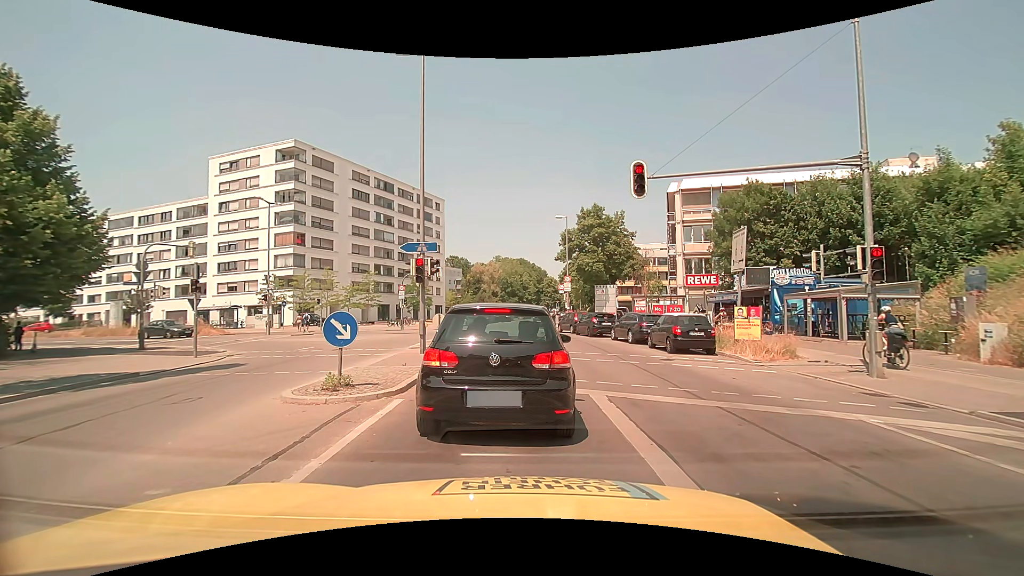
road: secondary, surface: asphalt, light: Day
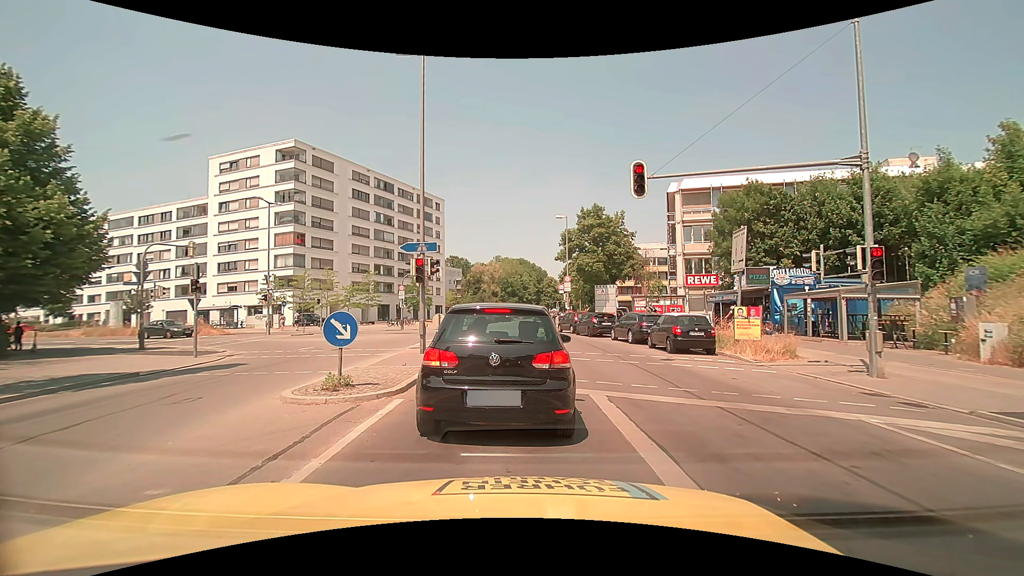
(0.0, 0.0) m; 0°
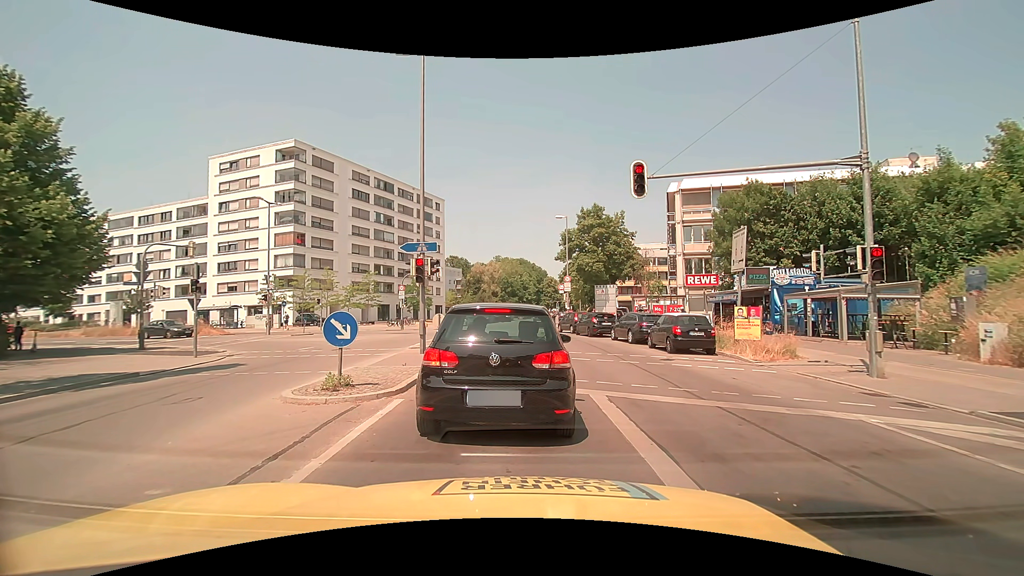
(0.0, 0.0) m; 0°
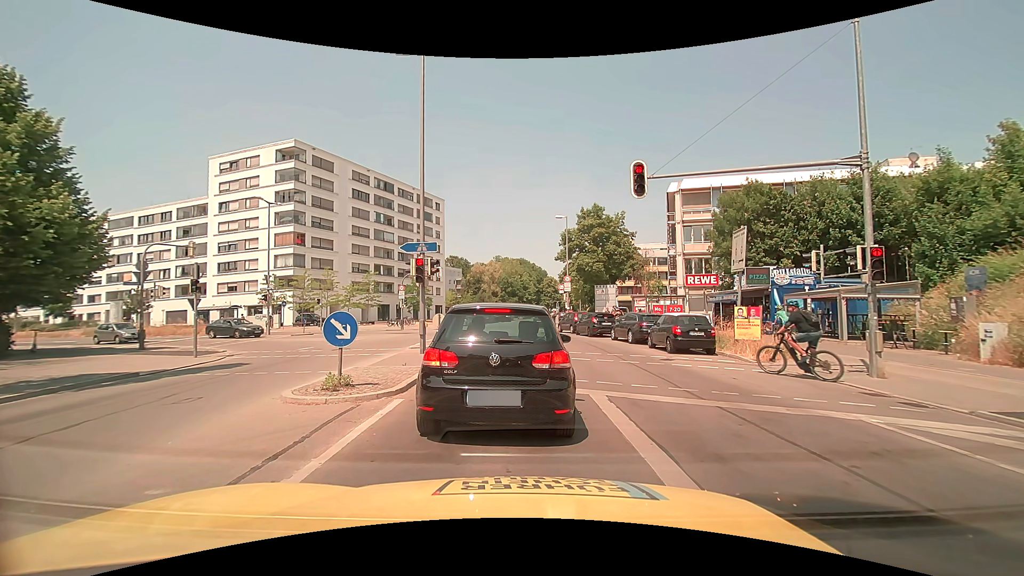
(0.0, 0.0) m; 0°
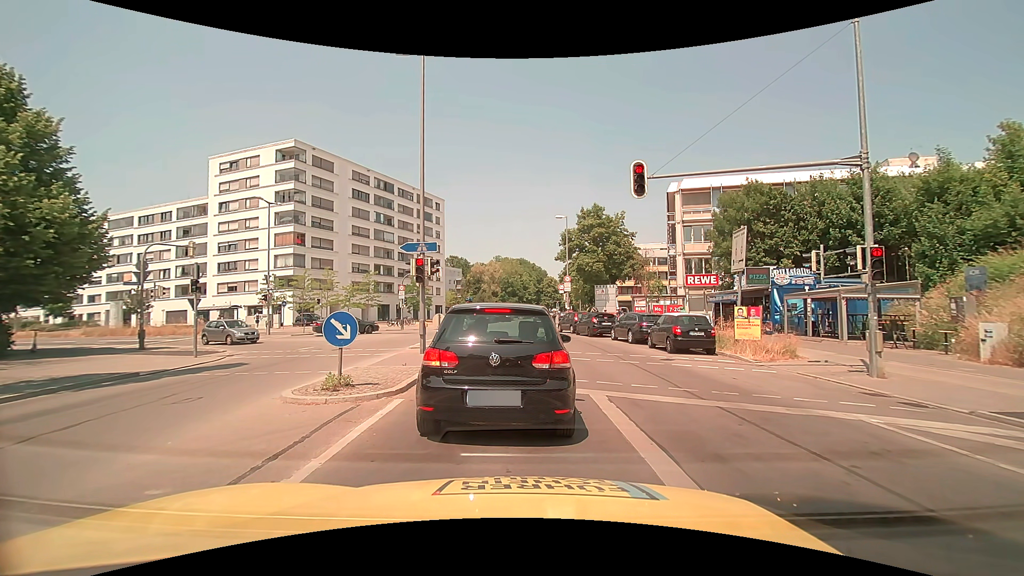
(0.0, 0.0) m; 0°
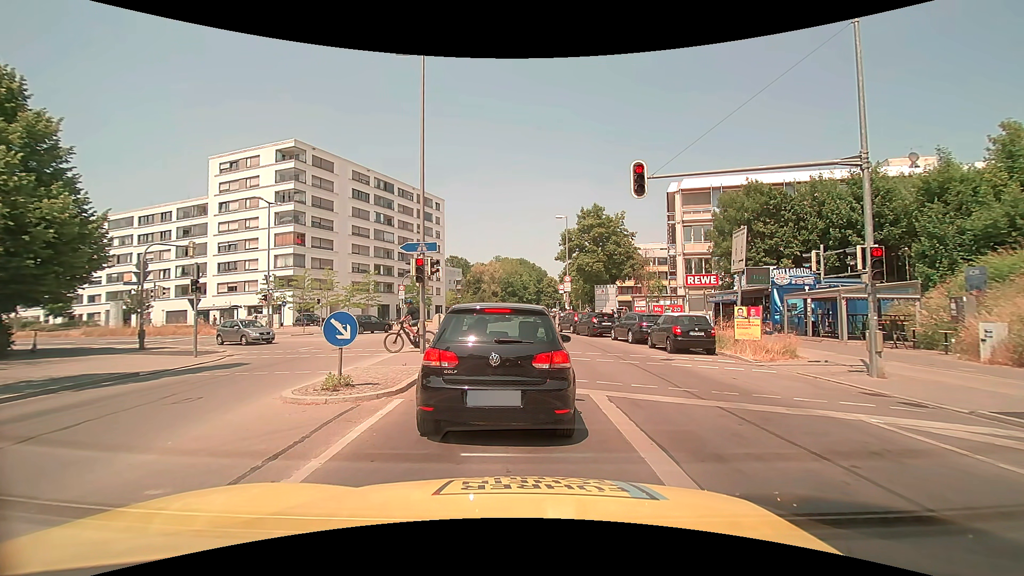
(0.0, 0.0) m; 0°
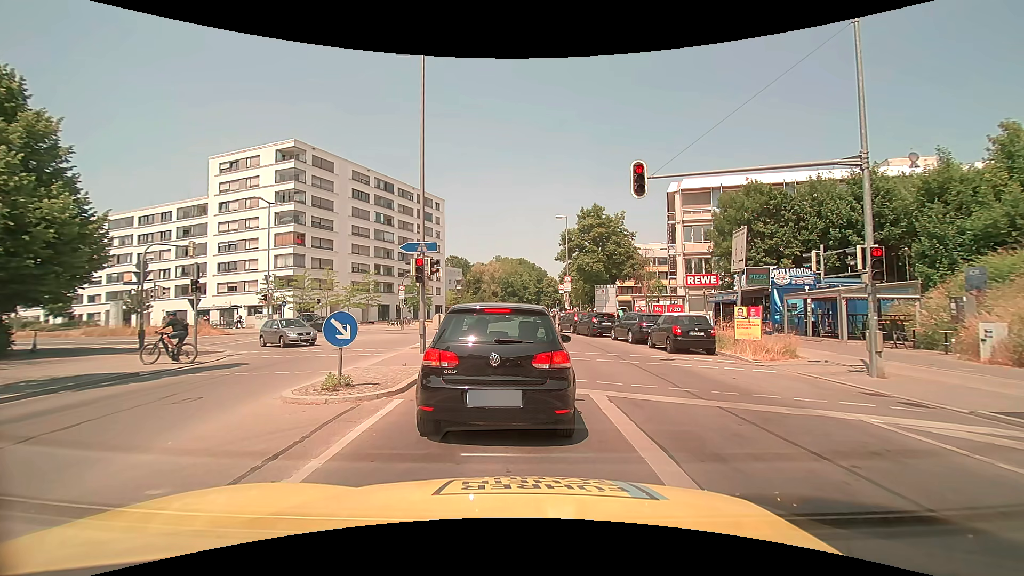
(0.0, 0.0) m; 0°
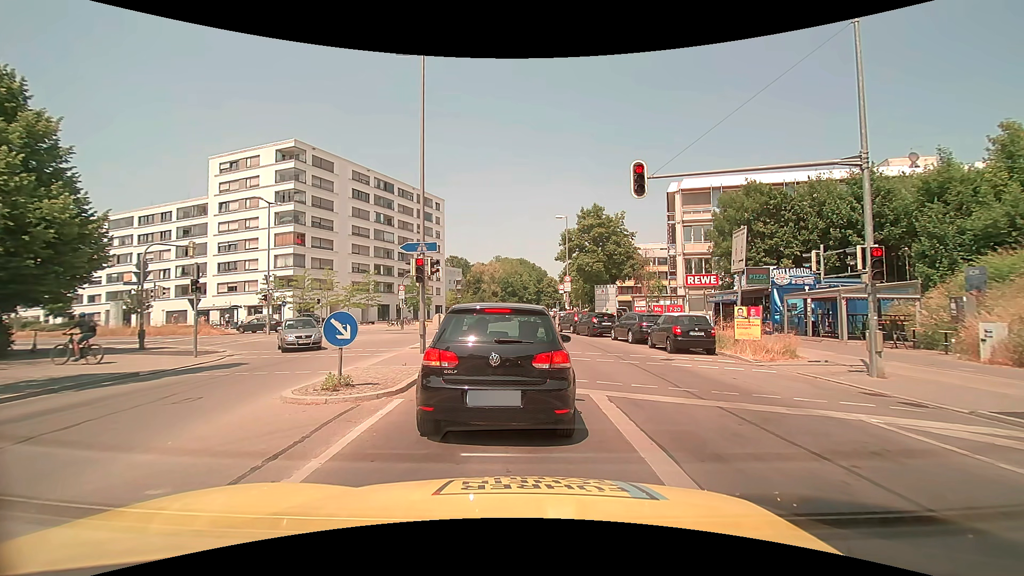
(0.0, 0.0) m; 0°
